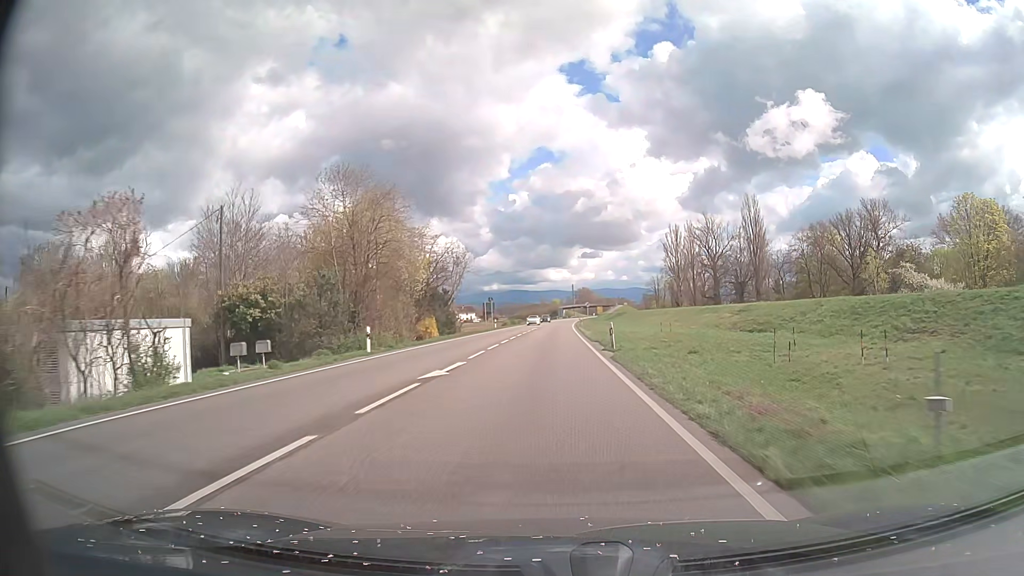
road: primary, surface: asphalt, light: Day
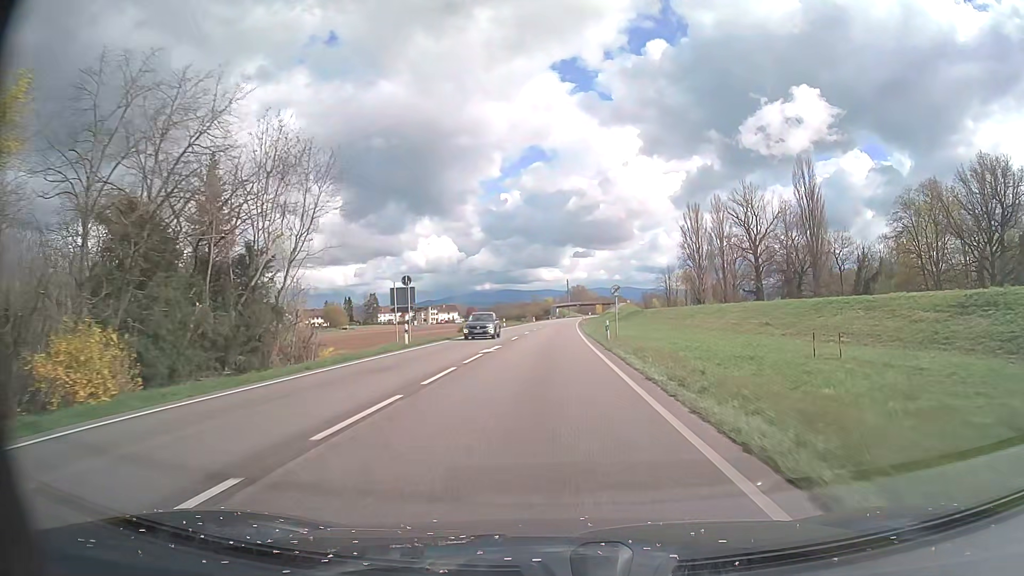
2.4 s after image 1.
(+0.1, +43.9) m; 0°
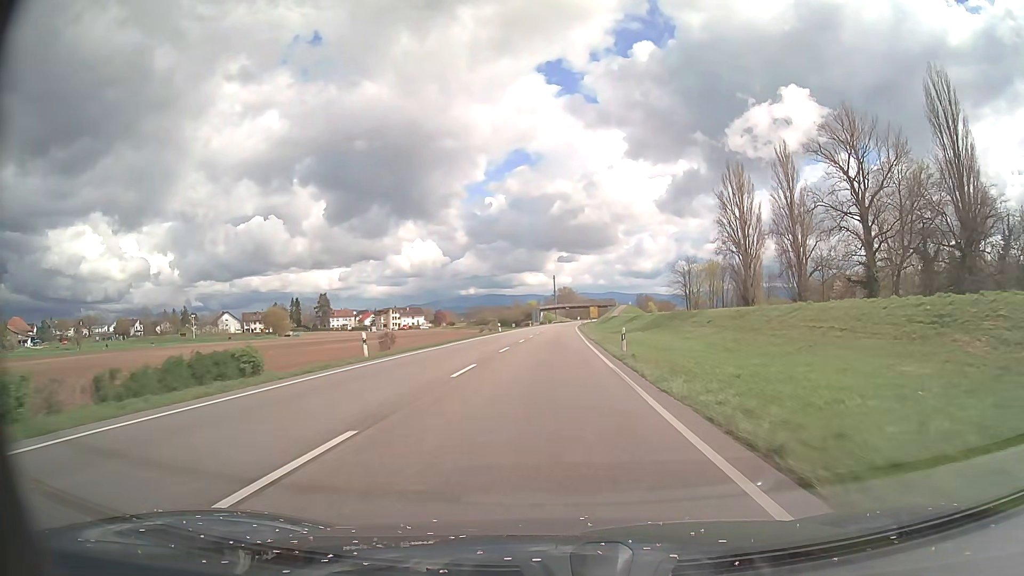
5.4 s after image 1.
(+0.5, +57.4) m; +1°
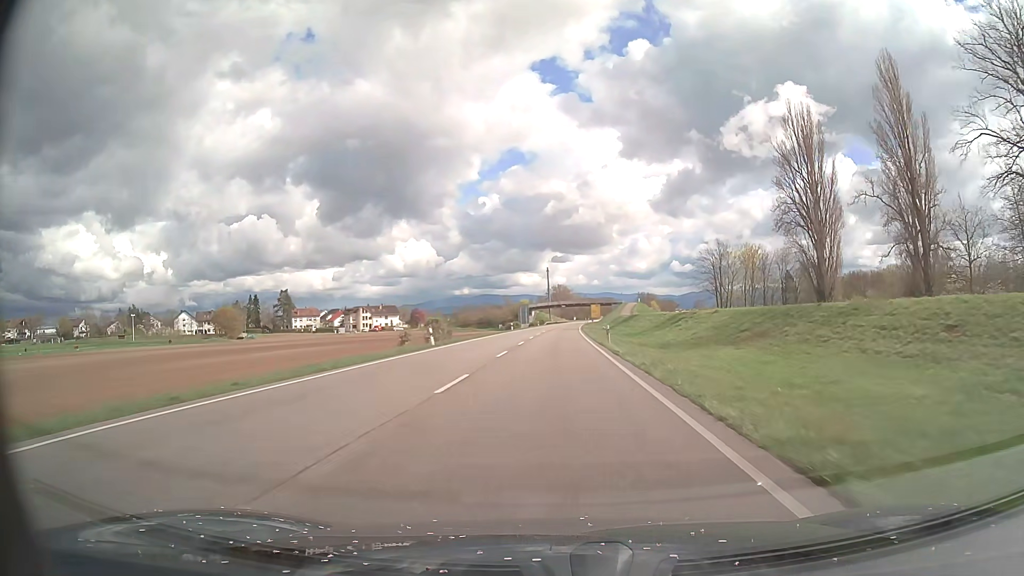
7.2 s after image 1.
(+0.2, +39.7) m; +1°
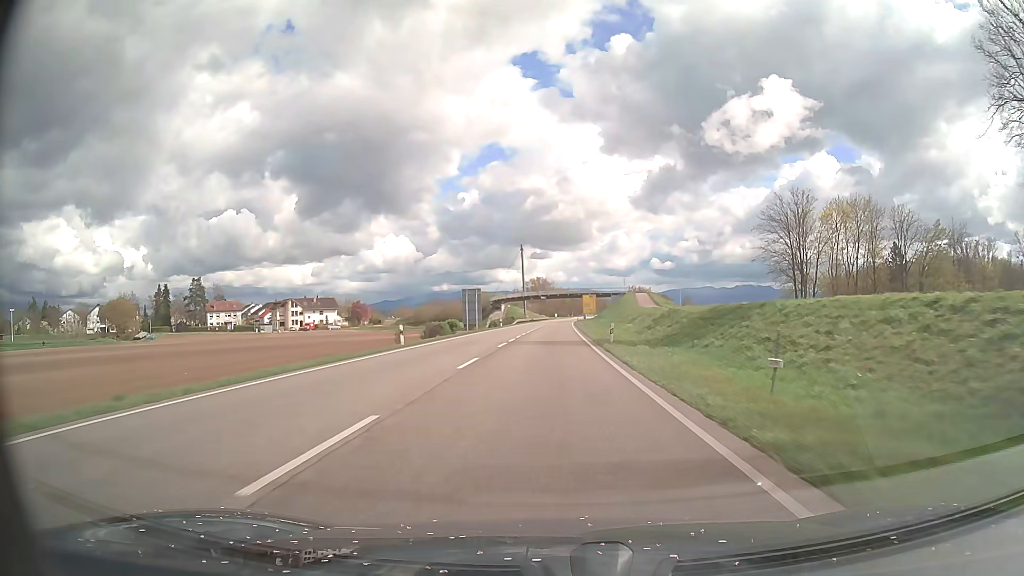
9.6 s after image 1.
(+0.7, +56.0) m; +2°
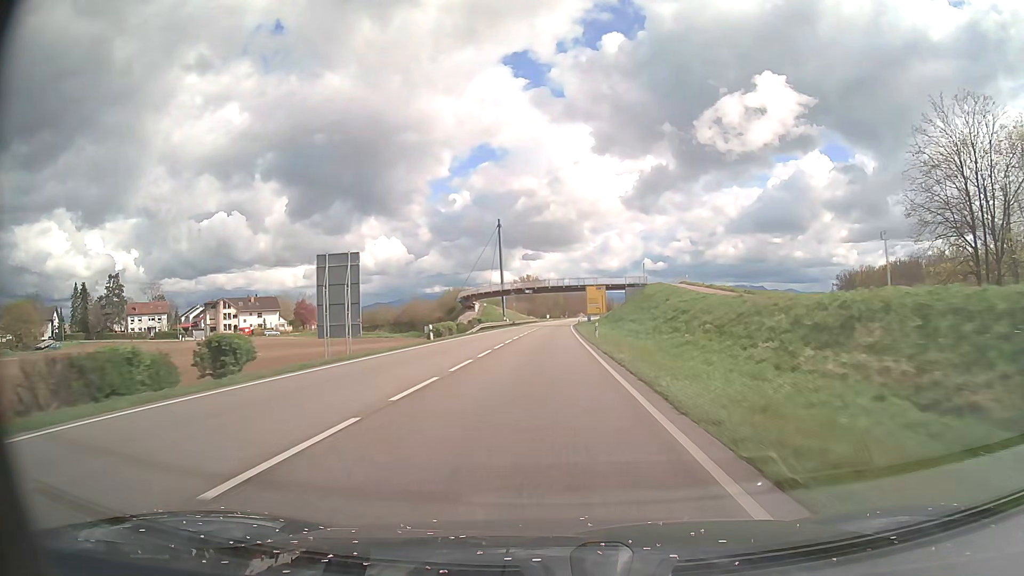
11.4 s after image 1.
(+0.5, +42.2) m; +1°
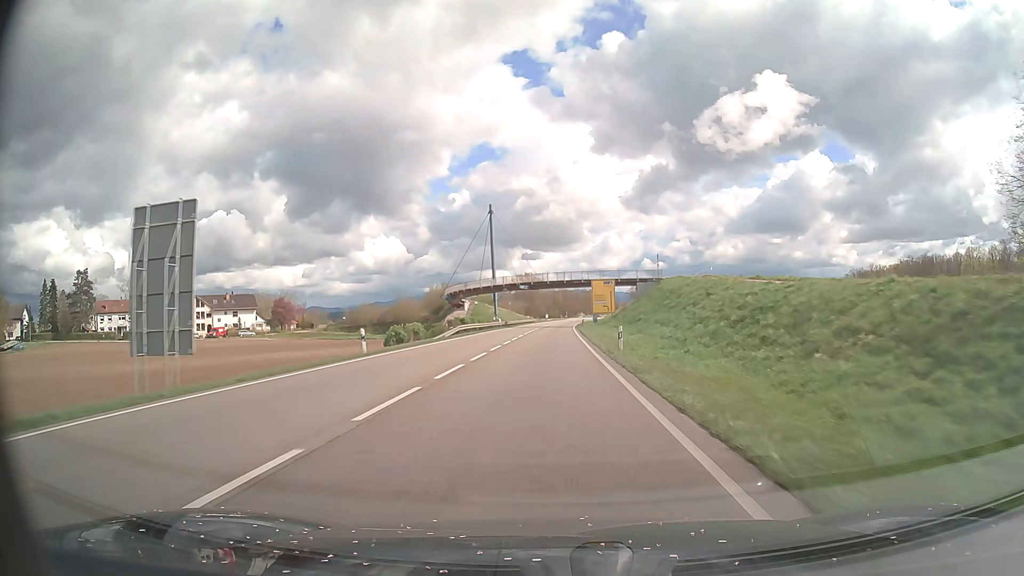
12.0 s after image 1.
(0.0, +14.2) m; 0°
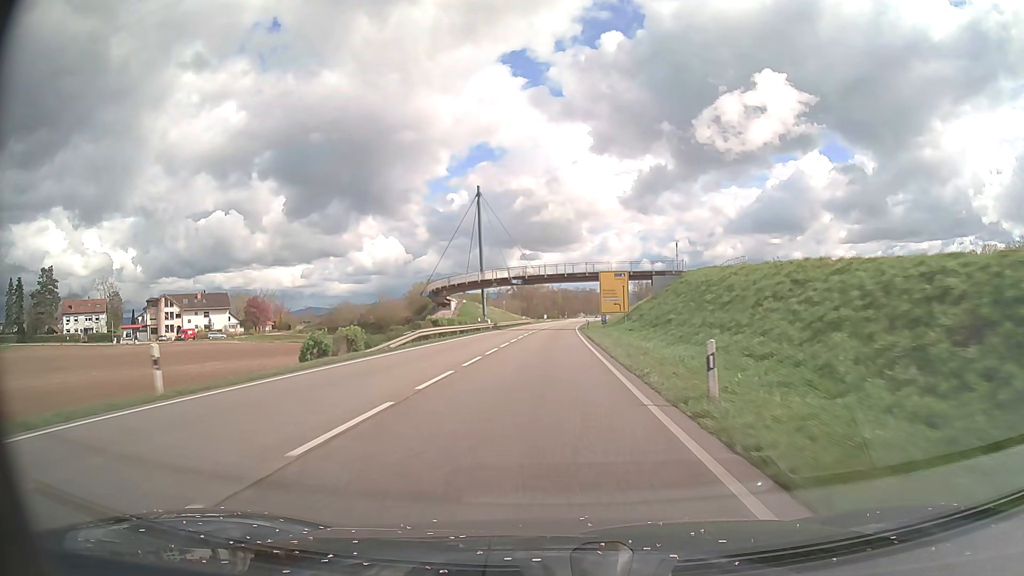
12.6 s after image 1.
(0.0, +14.3) m; 0°
(0, +10) (0, +20) (0, +30) (0, +40) (0, +50) (+1, +60) (+1, +70) (+1, +80) (+1, +90) (+2, +100) m
